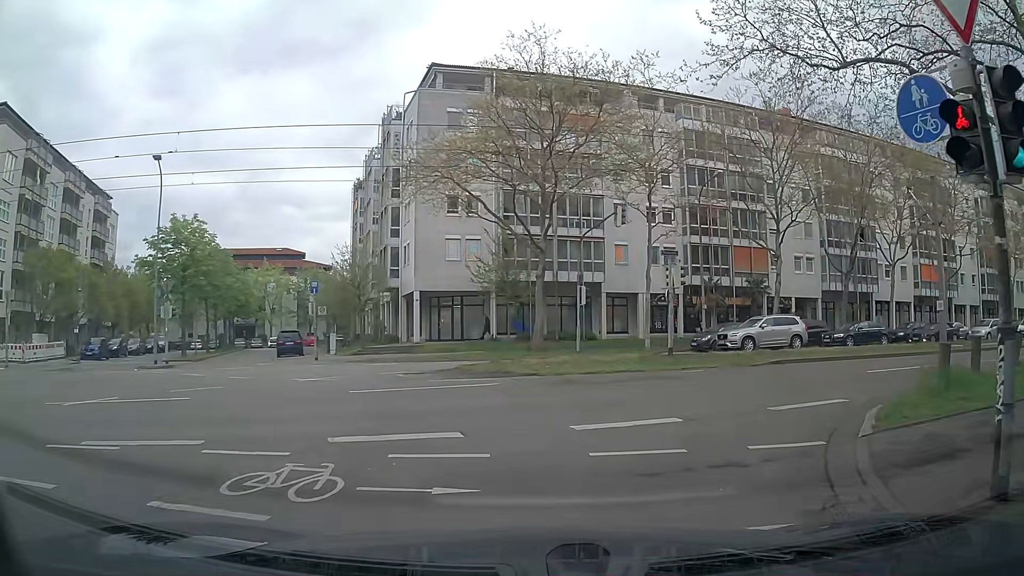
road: residential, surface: asphalt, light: Day
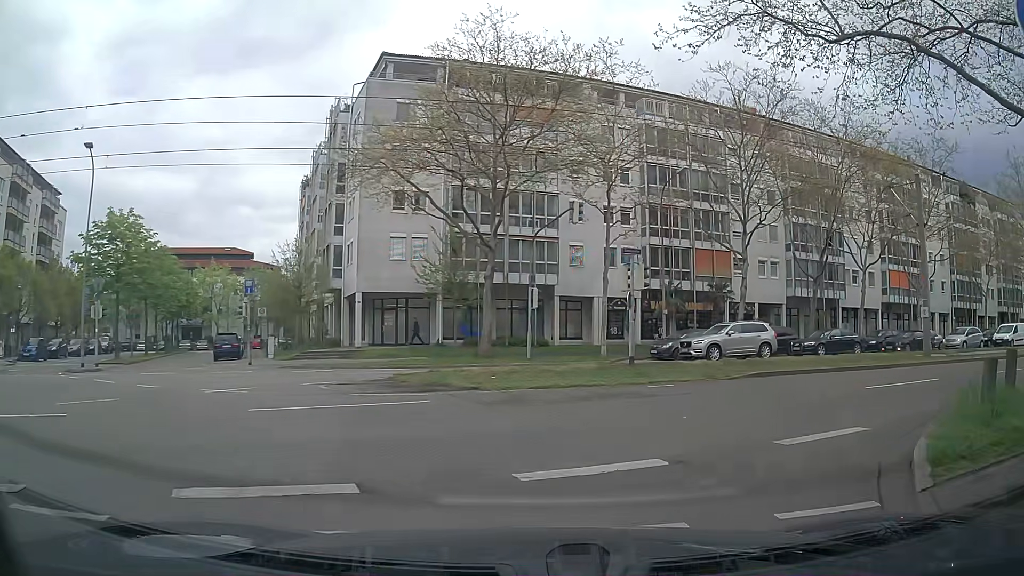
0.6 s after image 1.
(0.0, +2.5) m; +3°
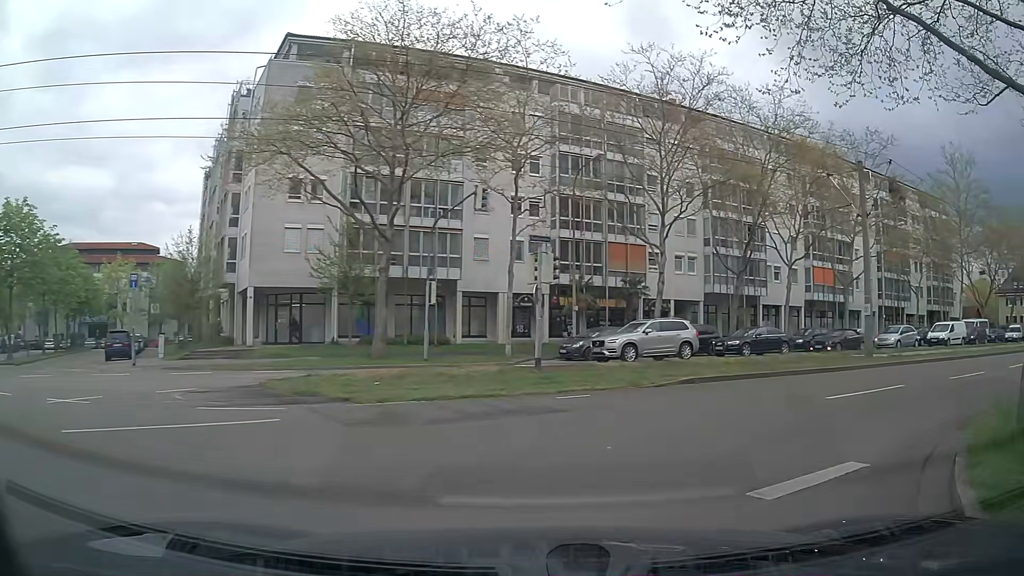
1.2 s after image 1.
(+0.2, +2.5) m; +8°
